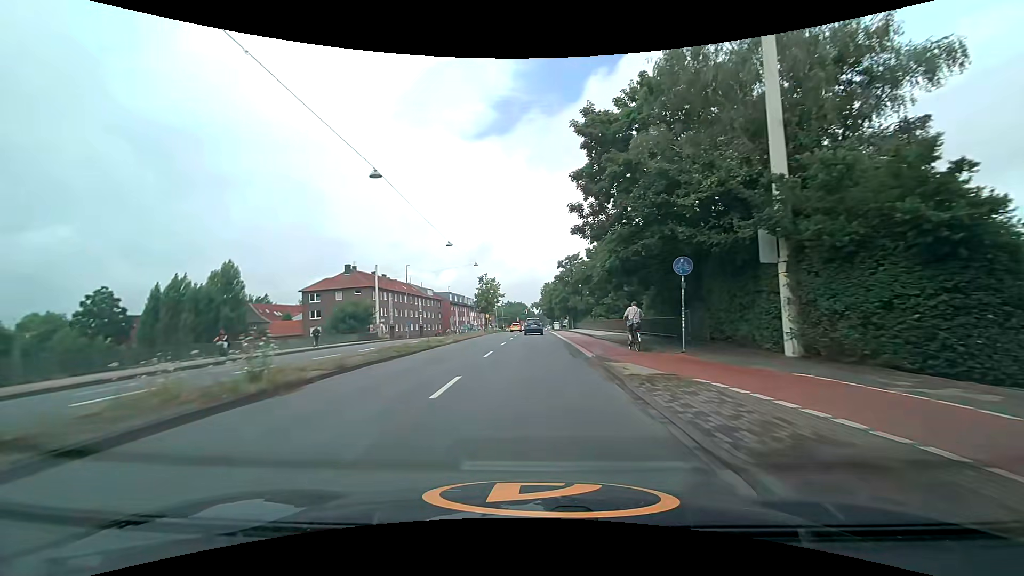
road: primary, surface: asphalt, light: Day
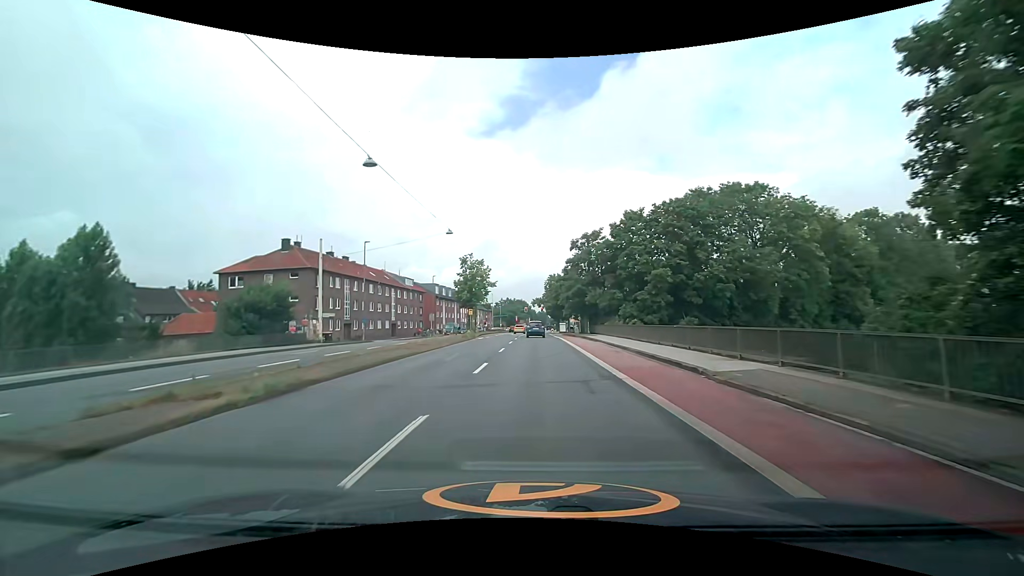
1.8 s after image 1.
(-0.1, +22.3) m; -1°
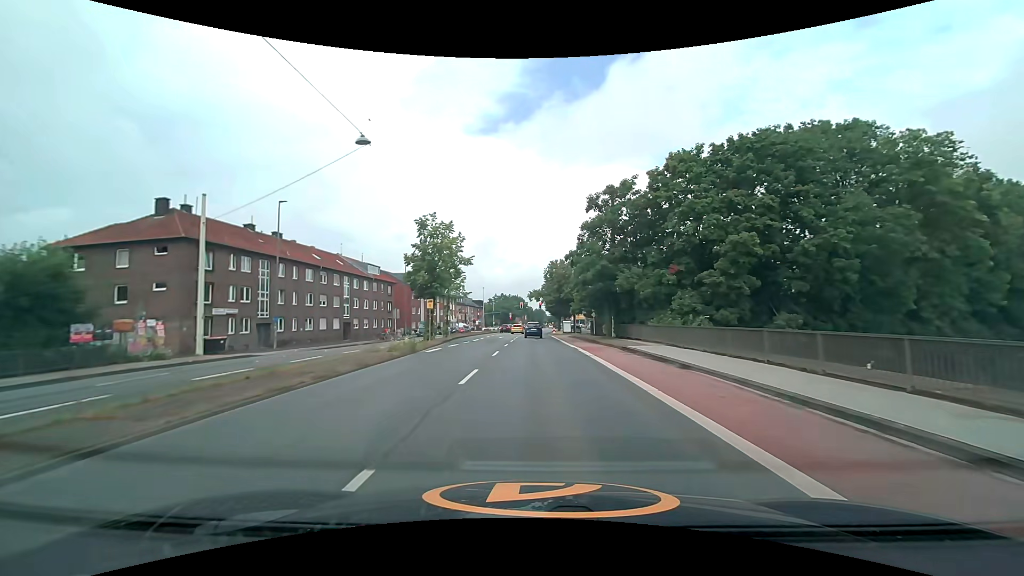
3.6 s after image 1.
(+0.2, +20.6) m; +1°
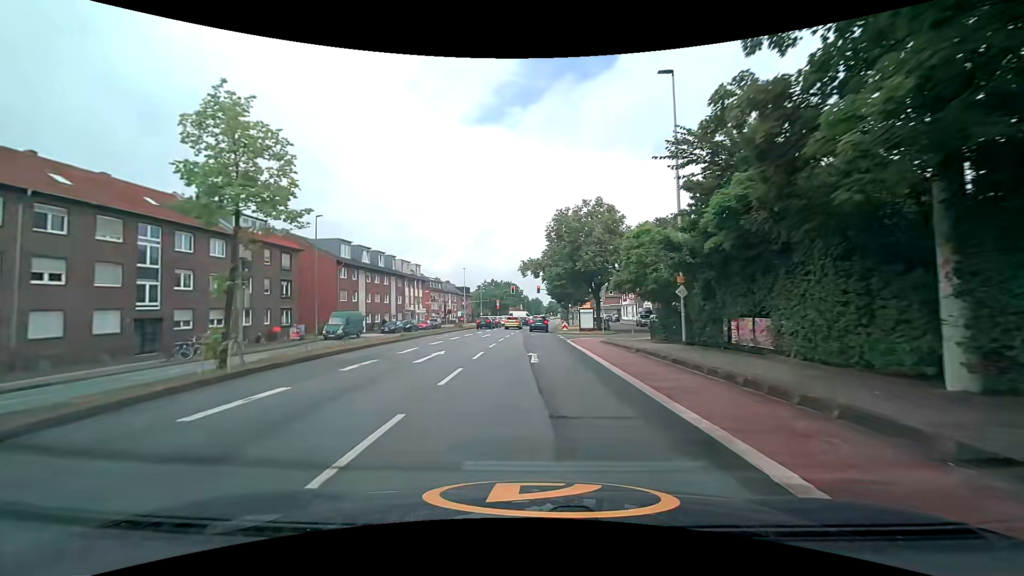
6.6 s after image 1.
(+0.2, +33.5) m; 0°
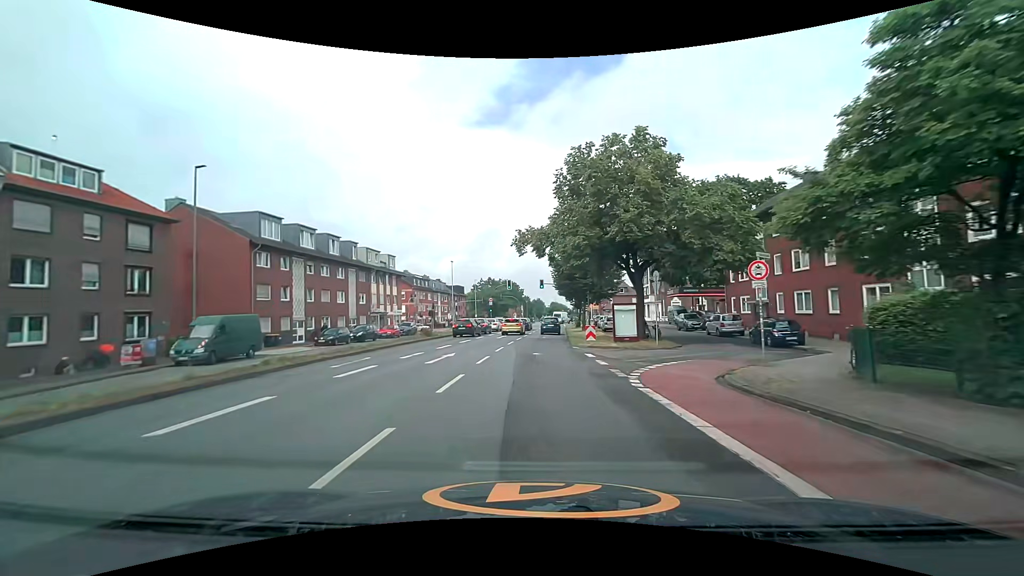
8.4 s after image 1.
(+0.1, +18.5) m; +1°
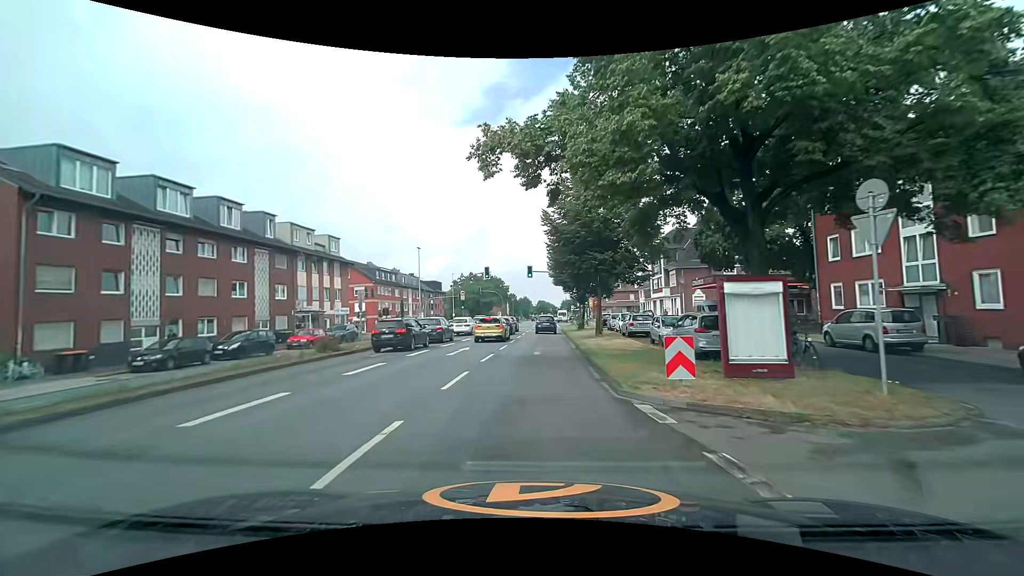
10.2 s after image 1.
(+0.1, +17.3) m; +1°
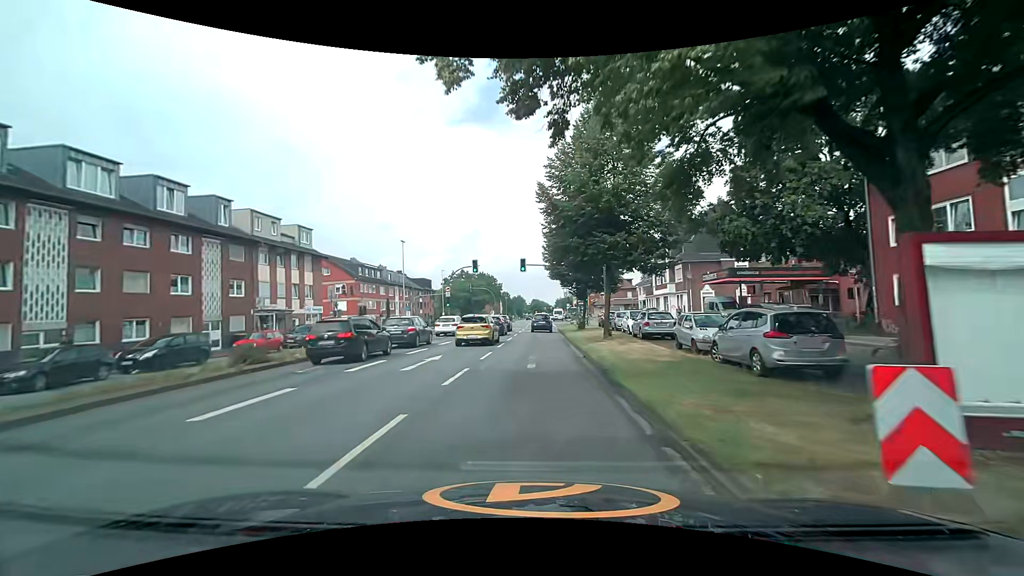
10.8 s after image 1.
(0.0, +5.7) m; +1°
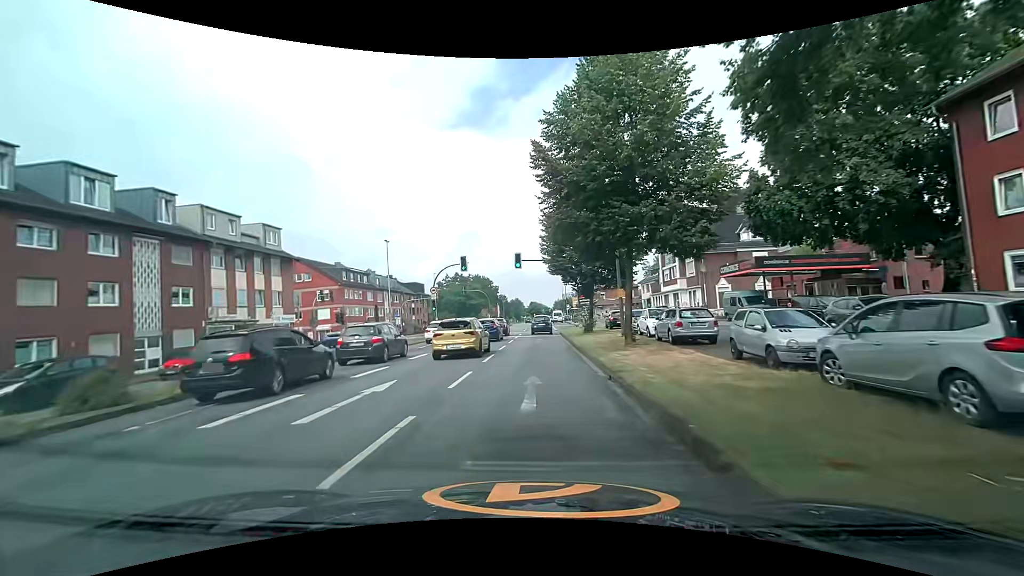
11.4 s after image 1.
(0.0, +5.8) m; 0°
(0, +10) (0, +20) (0, +30) (+1, +40) (+1, +50) (+1, +60) (+1, +70) (+2, +80) (+2, +90) (+2, +100) m
